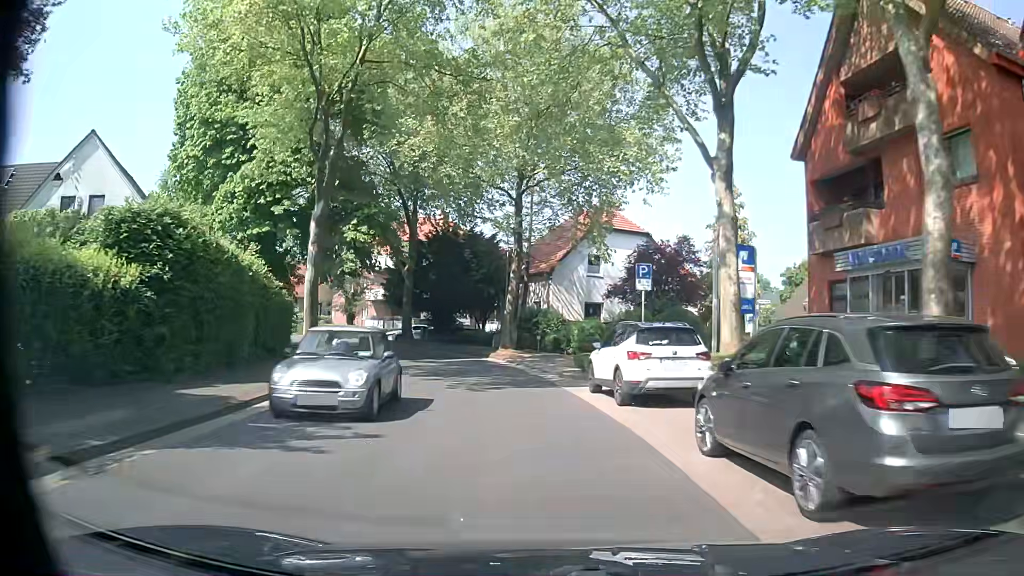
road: tertiary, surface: asphalt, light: Day
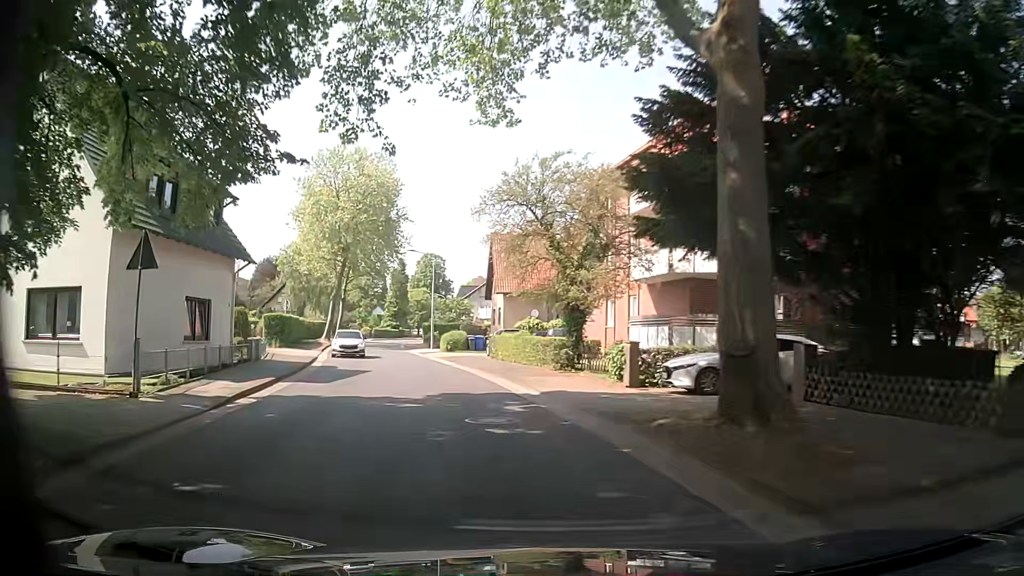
(-7.4, +37.1) m; -26°
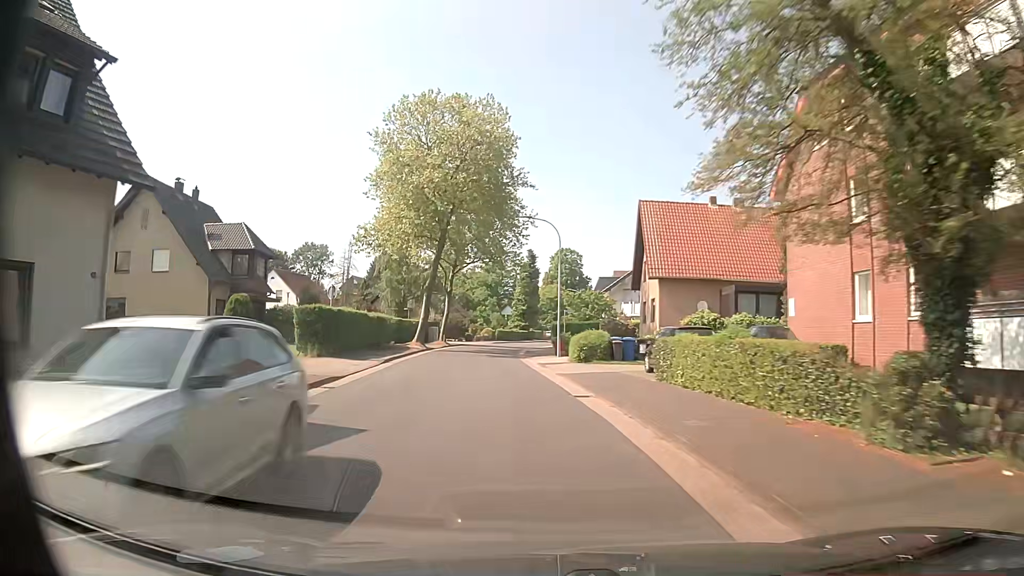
(-1.7, +15.3) m; -11°
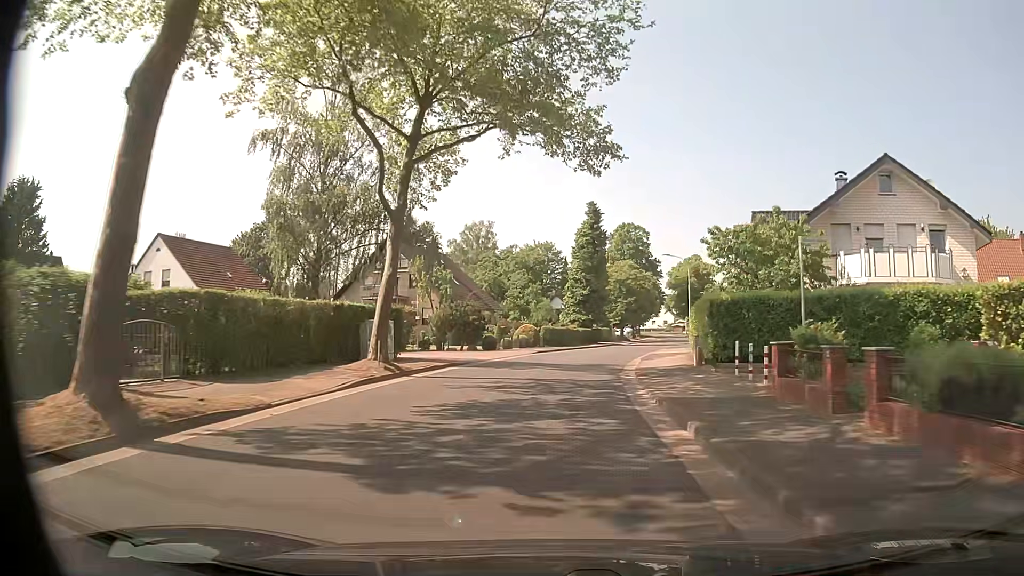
(-3.8, +39.3) m; -6°
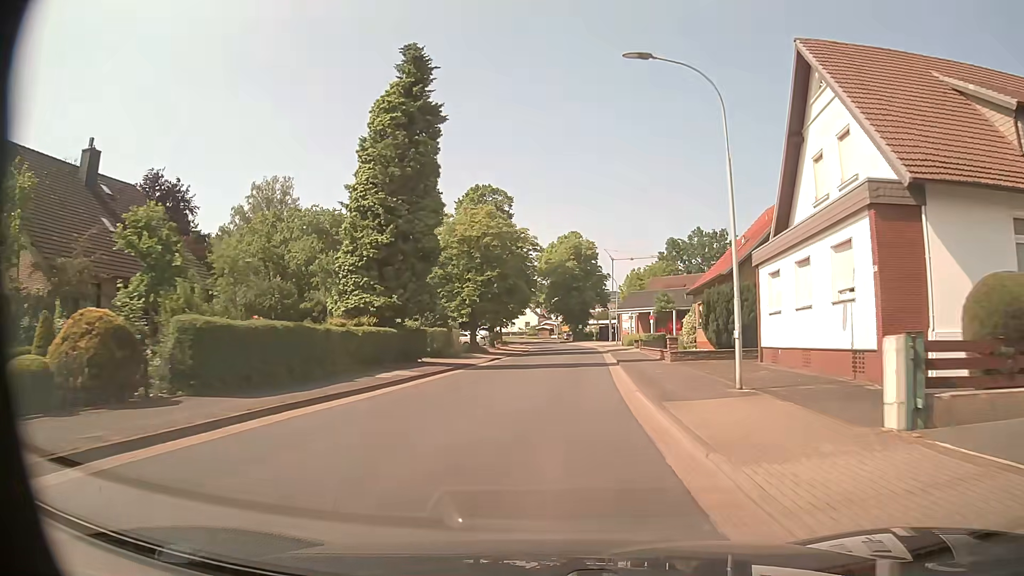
(+4.0, +40.2) m; +12°
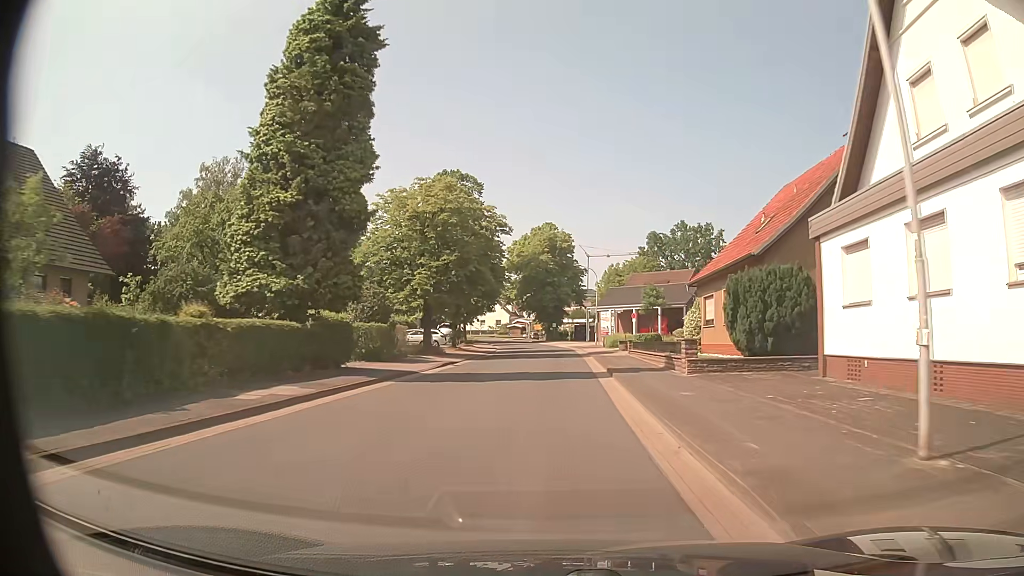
(+0.1, +8.2) m; +2°
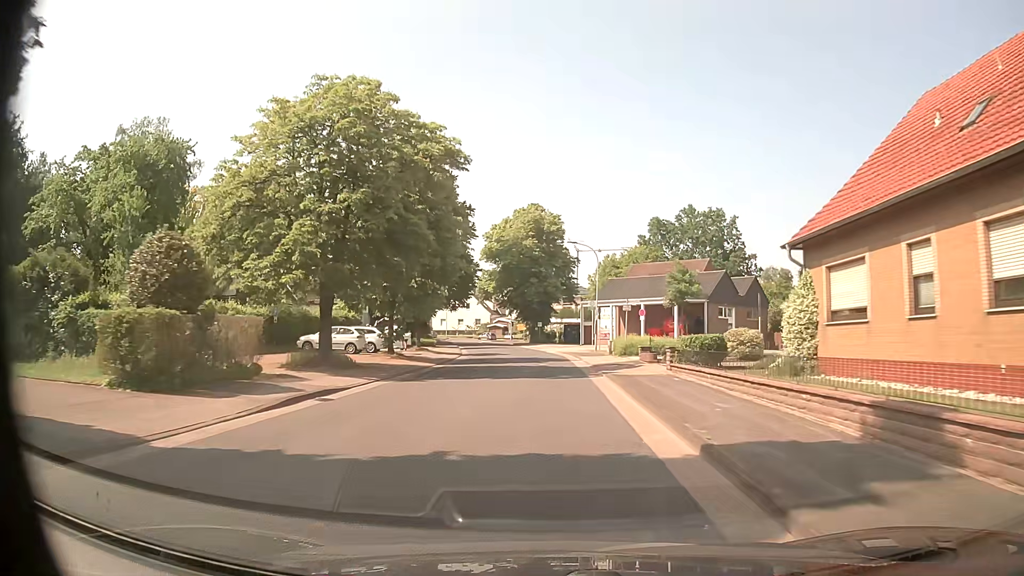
(+0.2, +16.3) m; +1°
